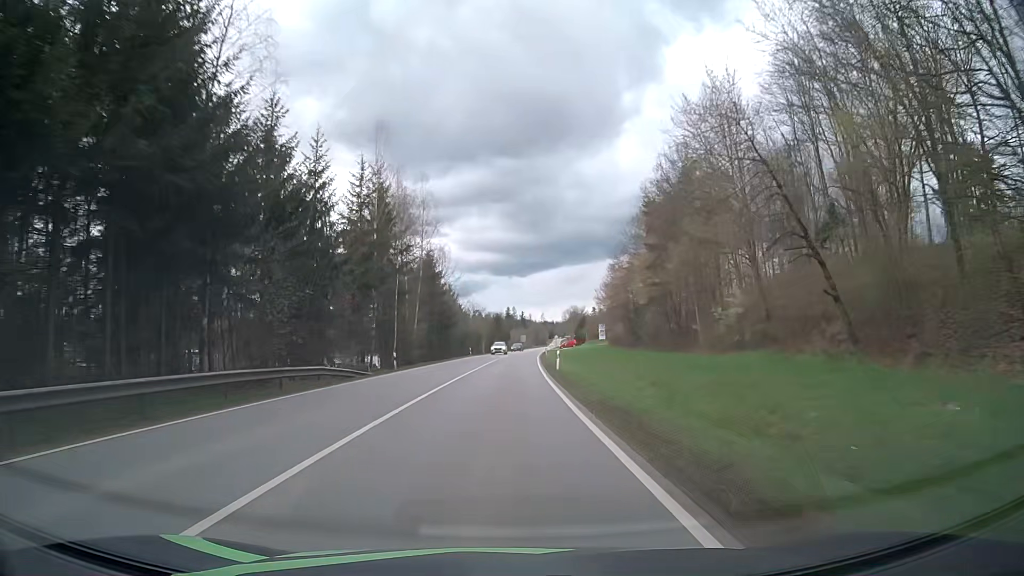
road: secondary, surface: asphalt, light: Day
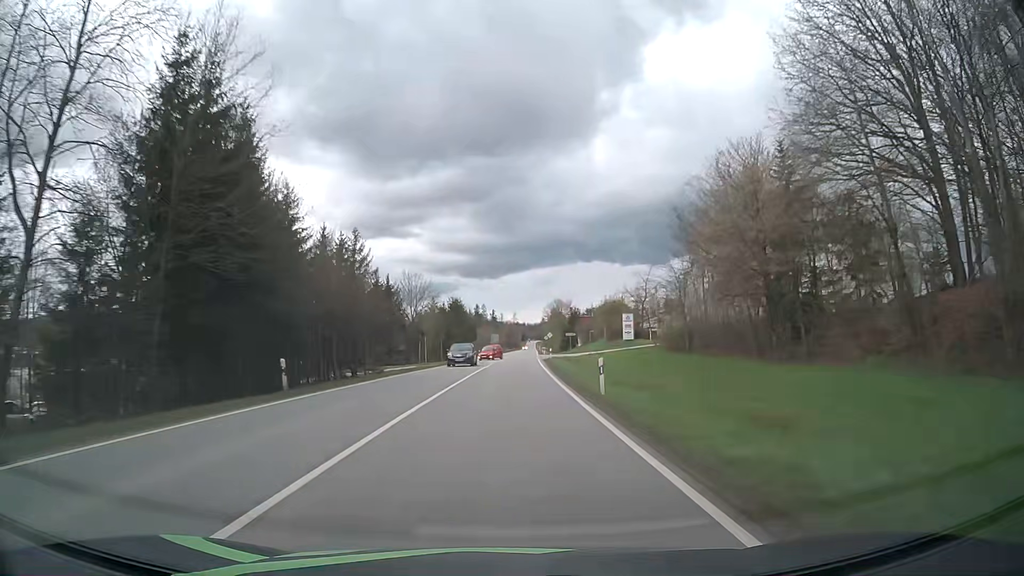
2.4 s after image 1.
(+1.3, +62.0) m; +2°
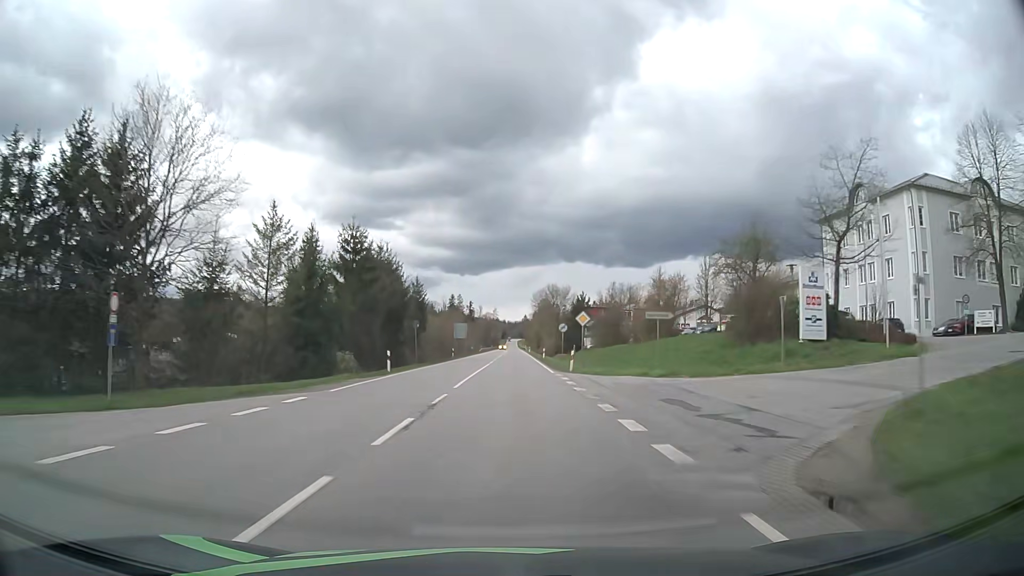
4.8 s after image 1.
(+1.3, +61.3) m; +2°
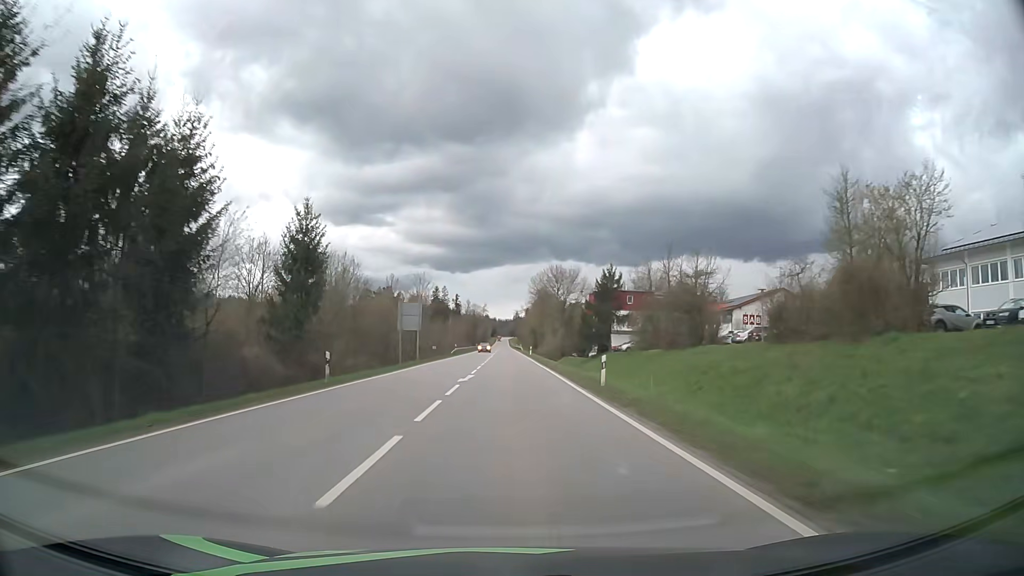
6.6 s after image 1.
(+0.5, +45.7) m; +1°
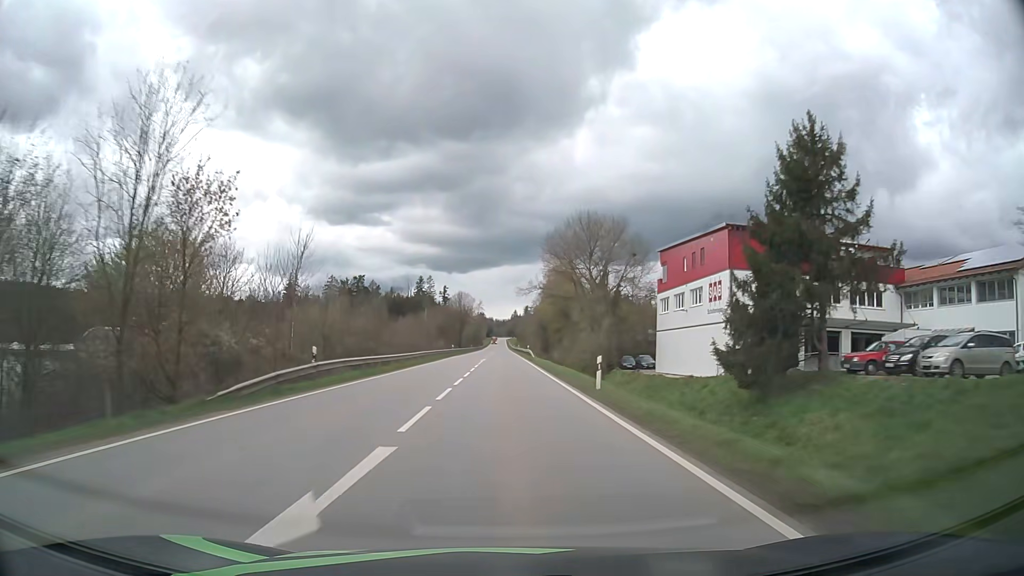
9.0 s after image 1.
(+0.3, +61.2) m; 0°
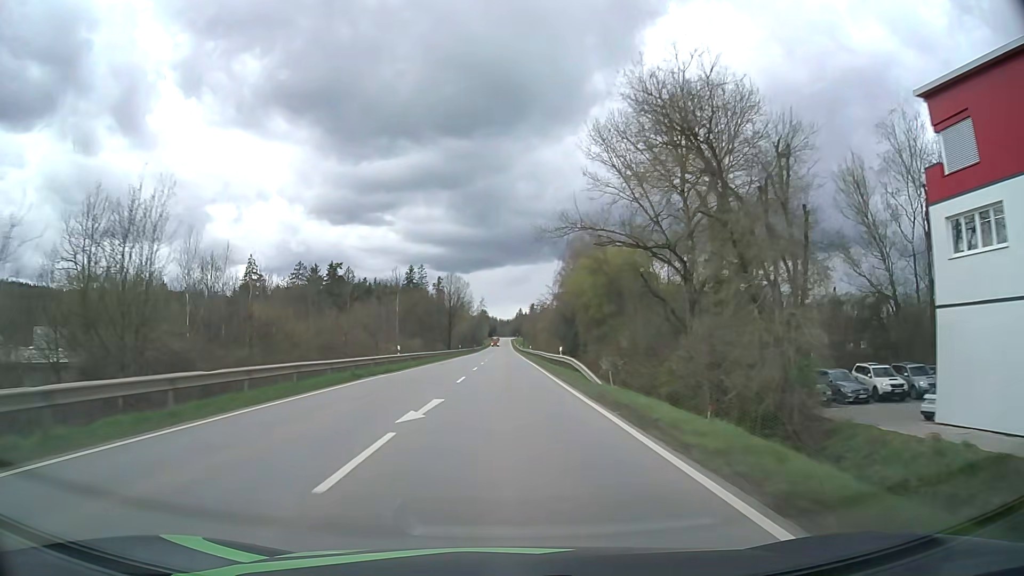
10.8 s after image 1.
(-0.1, +46.3) m; -1°
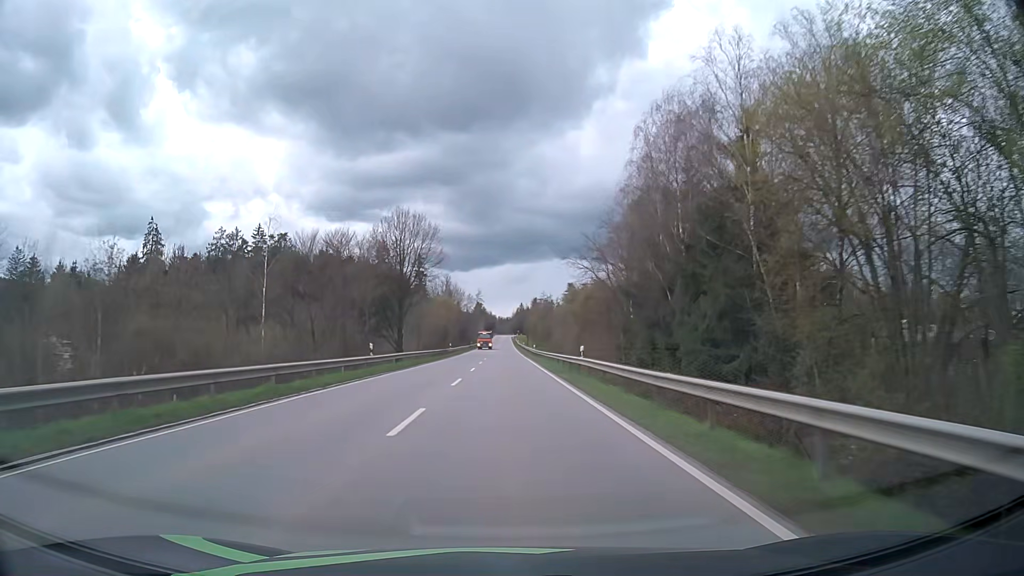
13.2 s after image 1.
(+0.1, +62.4) m; 0°
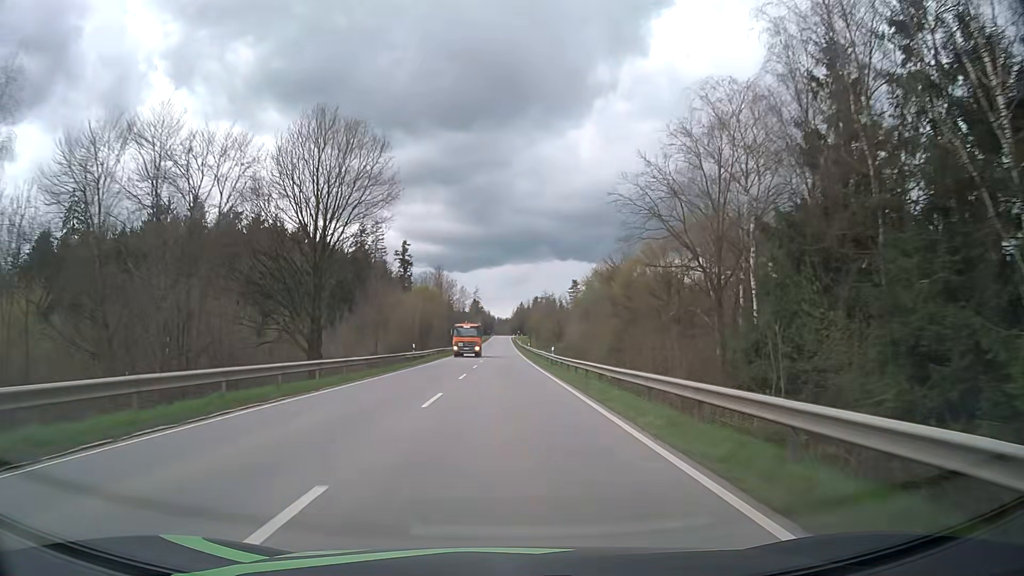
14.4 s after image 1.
(-0.1, +31.5) m; 0°
(0, +10) (0, +20) (0, +30) (0, +40) (0, +50) (0, +60) (0, +70) (0, +80) (0, +90) (0, +100) m
